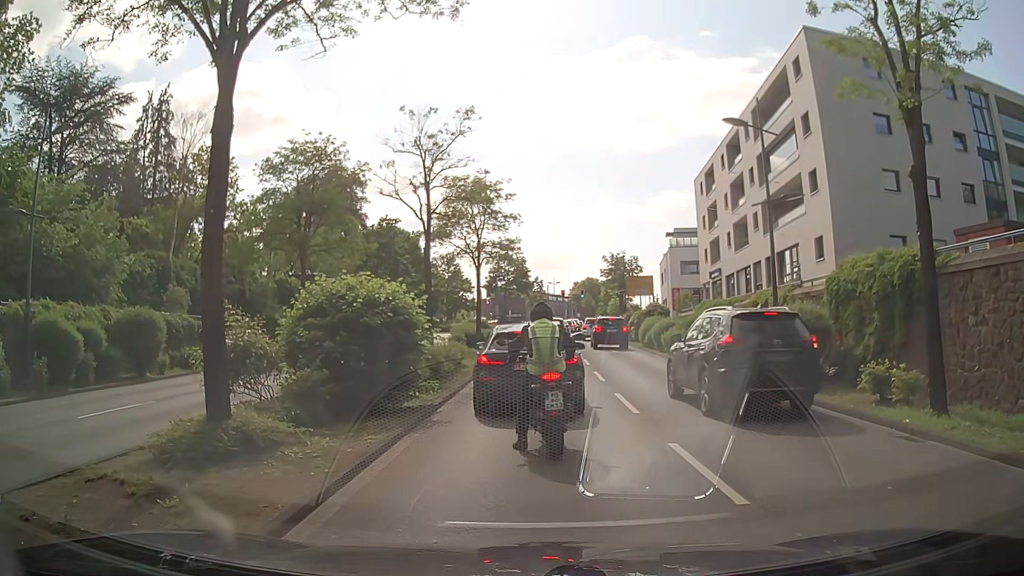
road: secondary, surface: asphalt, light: Day
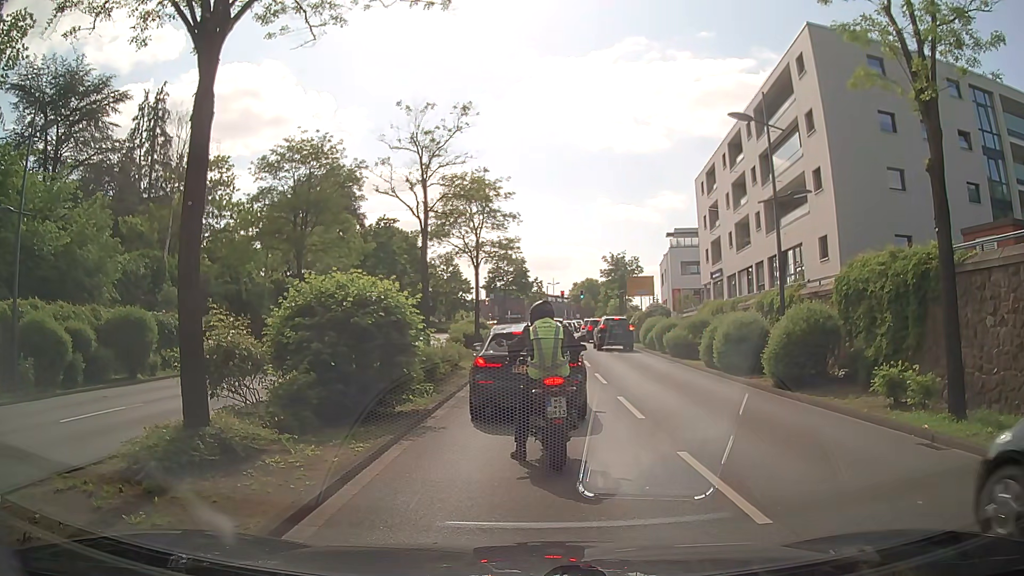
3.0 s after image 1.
(0.0, +0.6) m; 0°
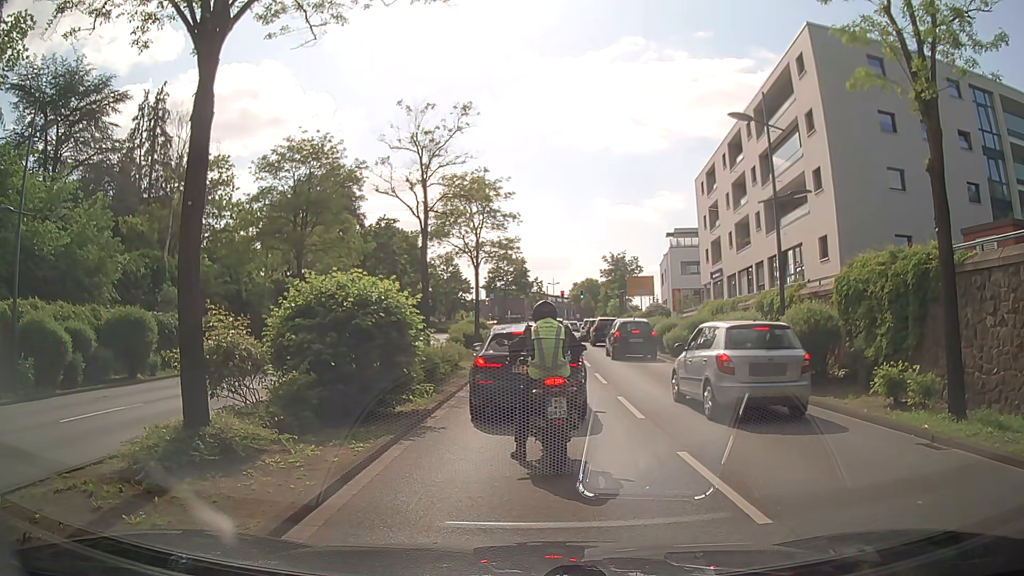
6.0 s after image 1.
(0.0, 0.0) m; 0°
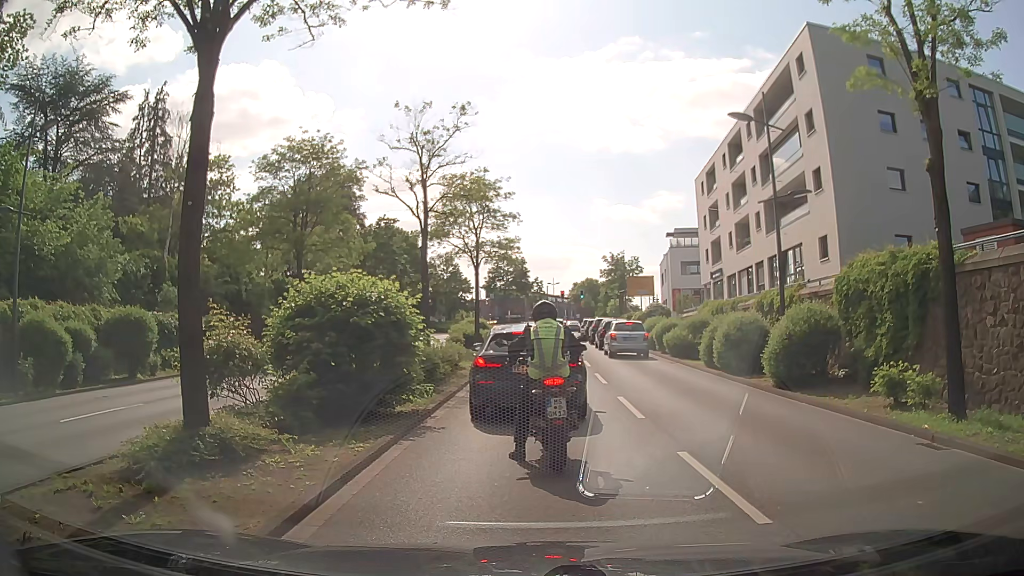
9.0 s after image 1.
(0.0, 0.0) m; 0°
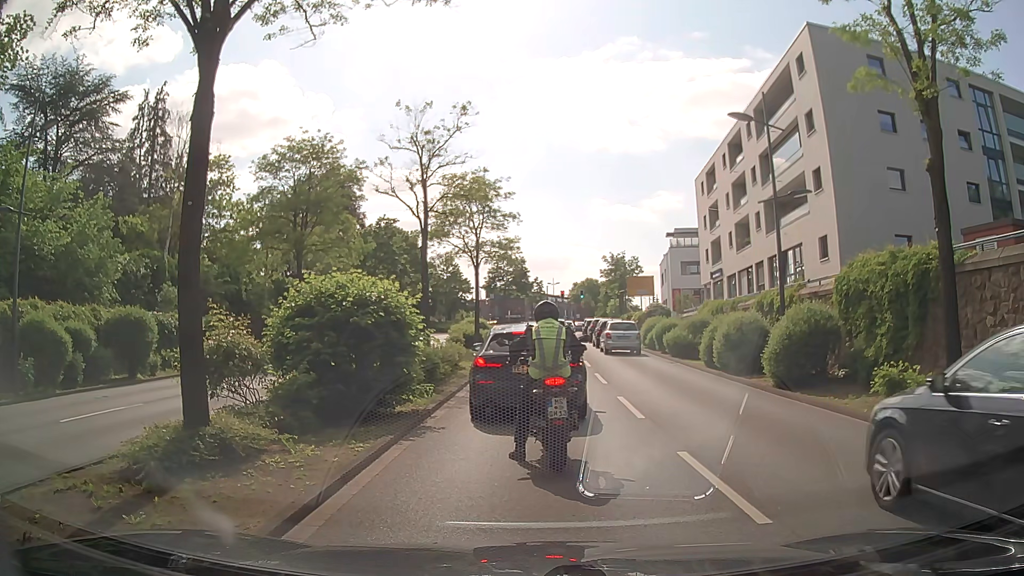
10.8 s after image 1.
(0.0, 0.0) m; 0°
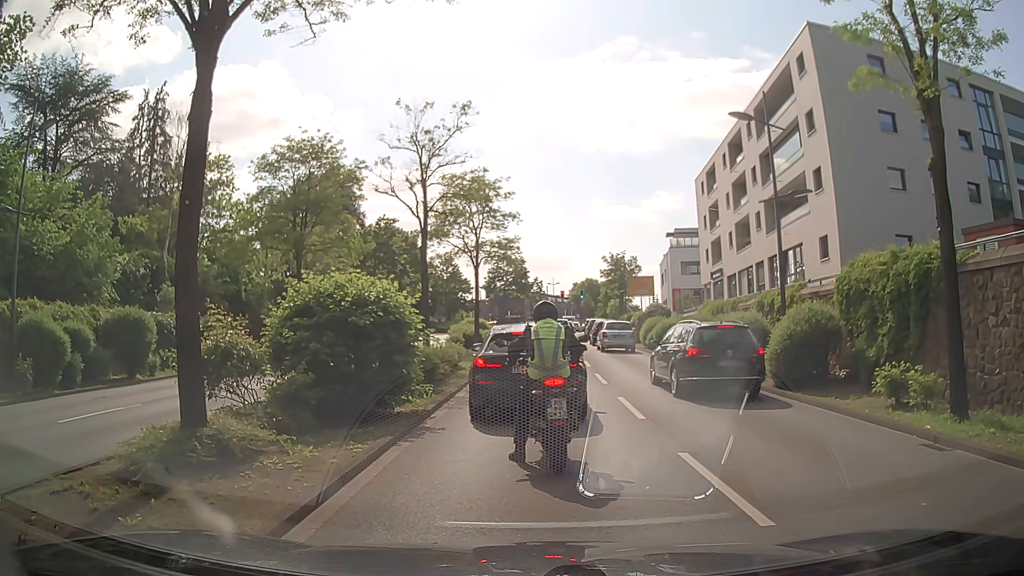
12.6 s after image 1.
(0.0, 0.0) m; 0°
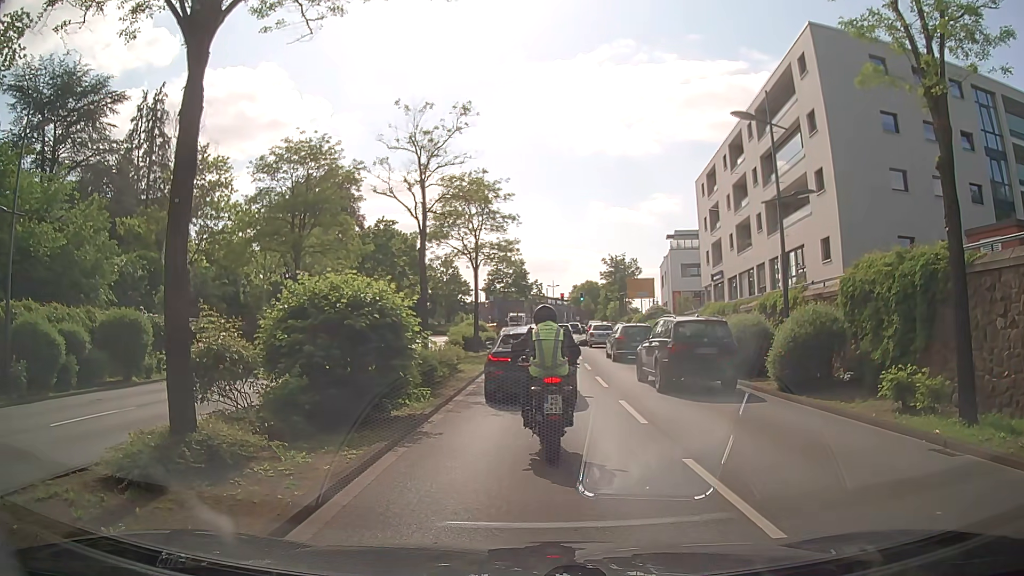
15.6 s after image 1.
(0.0, +0.2) m; 0°
